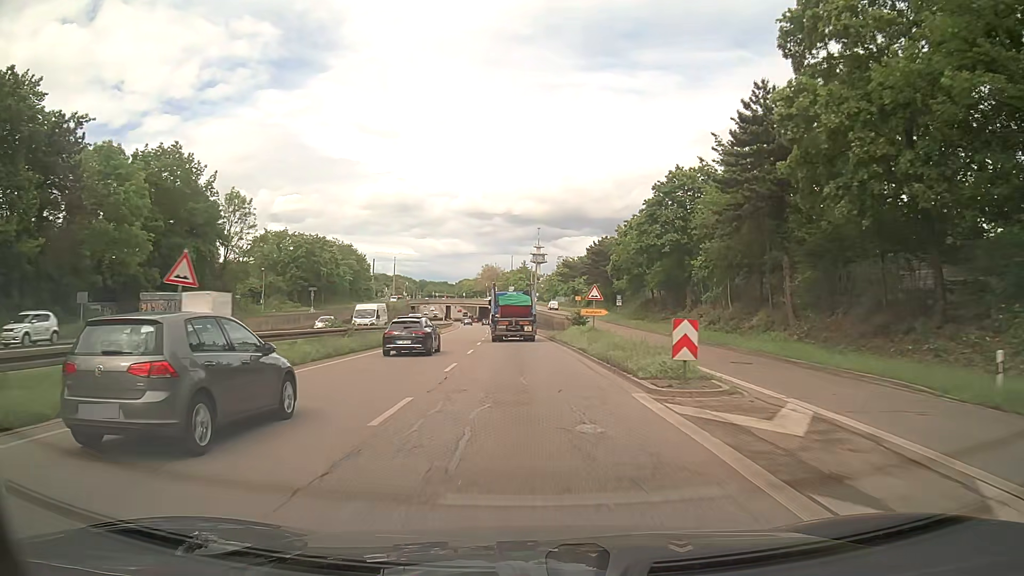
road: trunk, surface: asphalt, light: Day
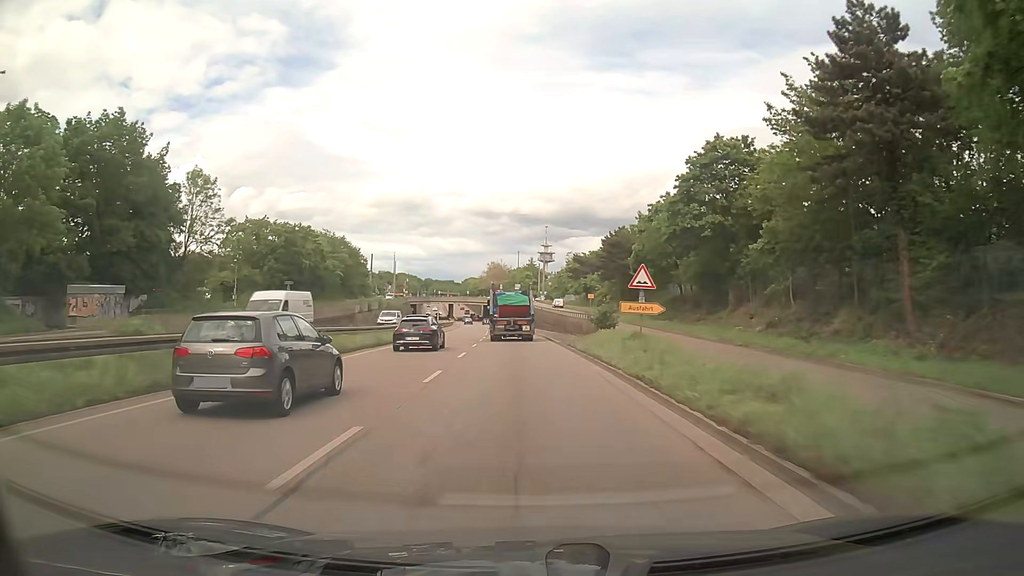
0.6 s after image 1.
(0.0, +12.3) m; -1°
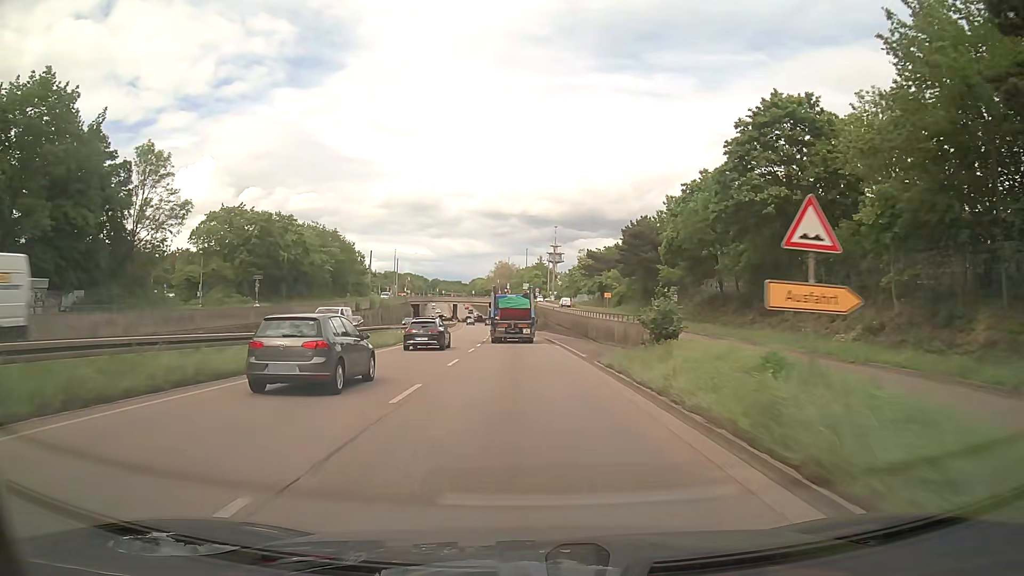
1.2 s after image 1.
(0.0, +12.4) m; -1°
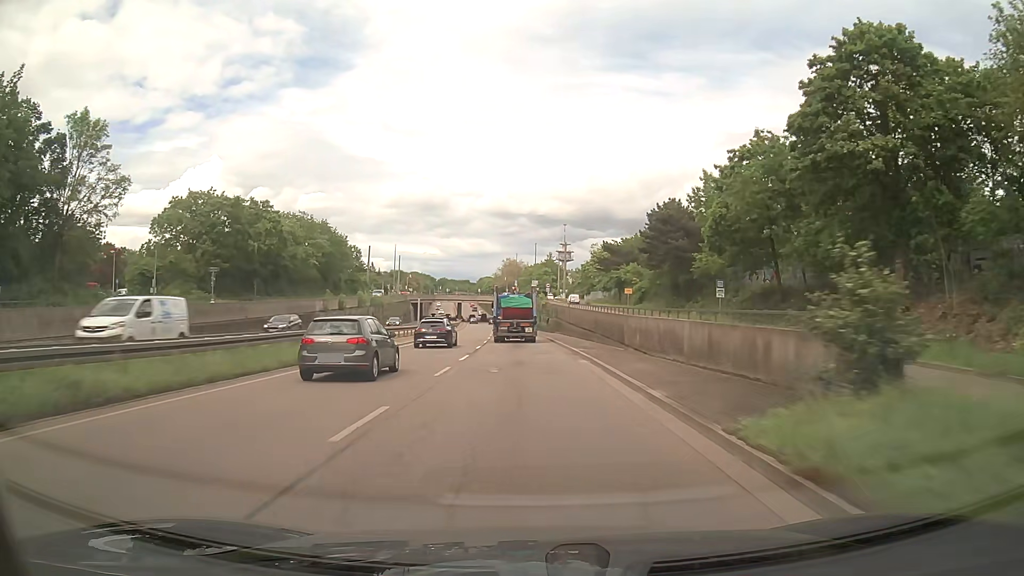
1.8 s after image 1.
(-0.1, +12.4) m; -1°
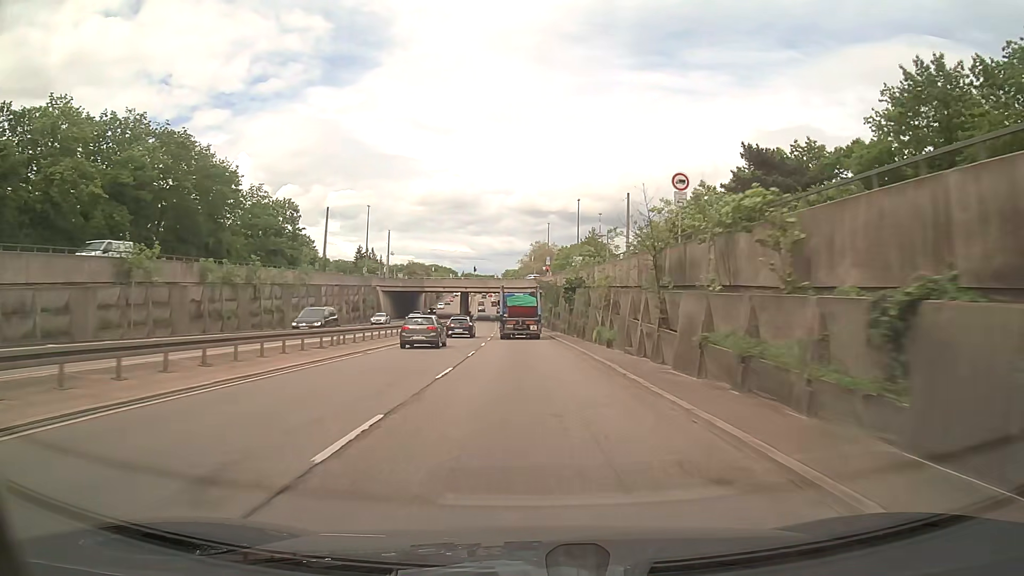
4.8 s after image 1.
(-1.7, +62.0) m; -3°
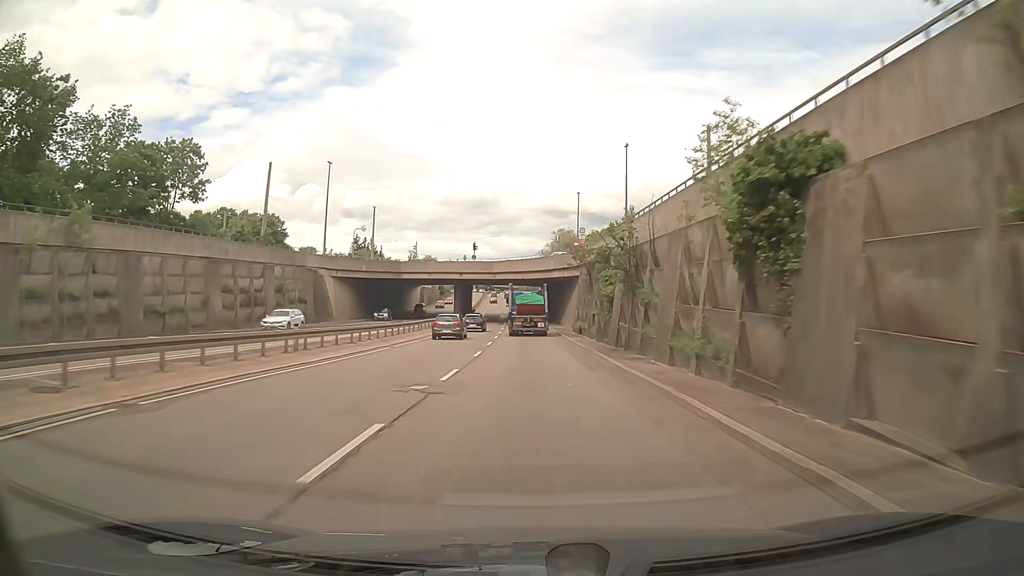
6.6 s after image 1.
(-0.6, +36.8) m; -2°
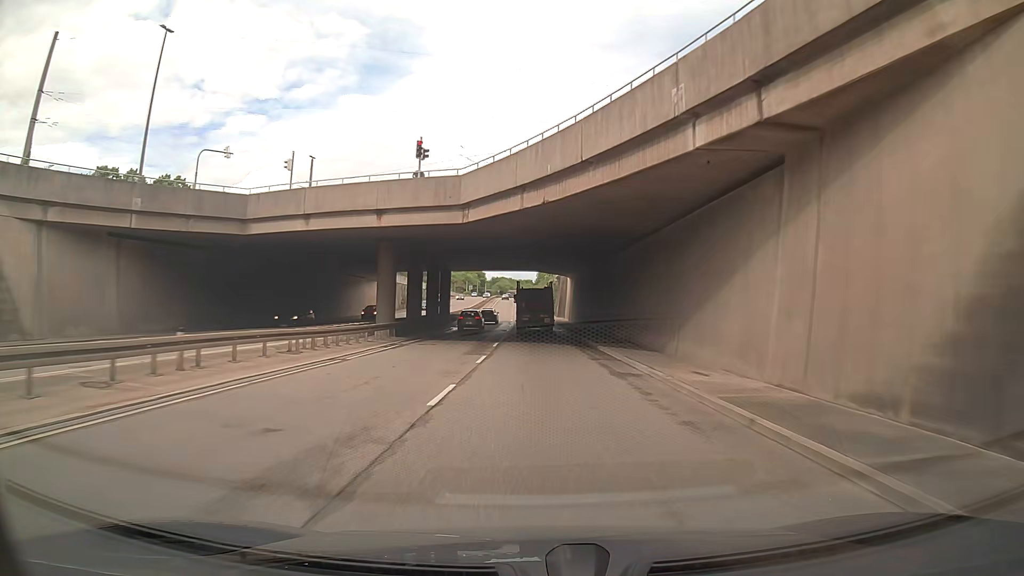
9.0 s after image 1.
(-0.6, +49.4) m; -1°
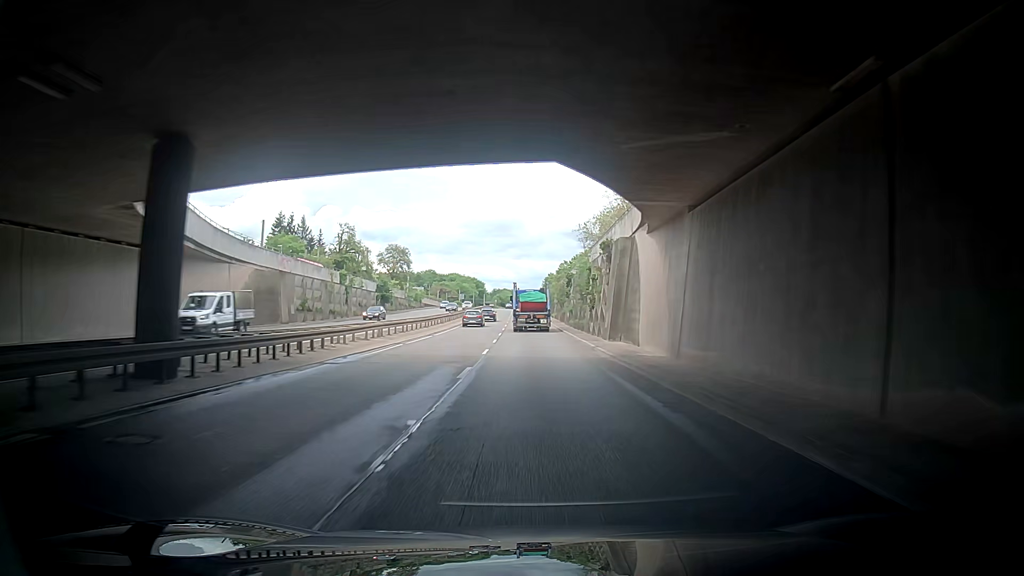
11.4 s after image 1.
(-0.6, +49.5) m; 0°
(0, +10) (0, +20) (0, +30) (0, +40) (-1, +50) (-1, +60) (-1, +70) (-1, +80) (-2, +90) (-2, +100) m
